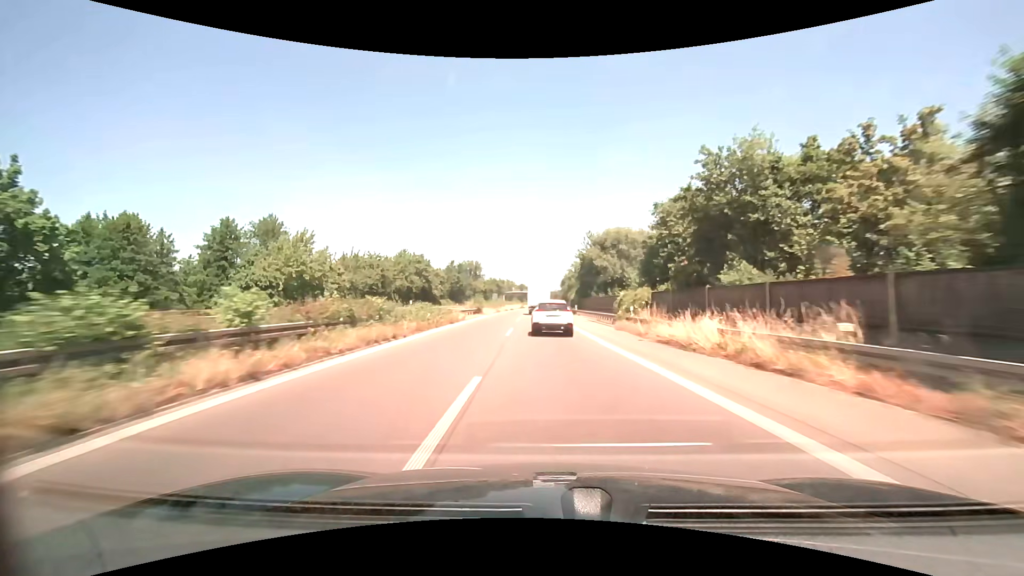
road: trunk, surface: asphalt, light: Day
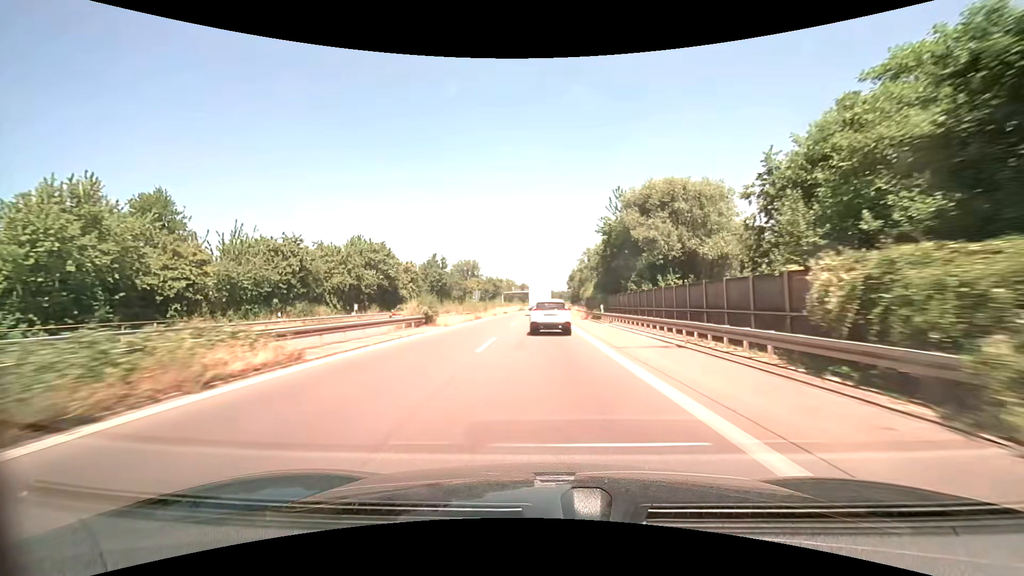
(-0.1, +25.6) m; 0°
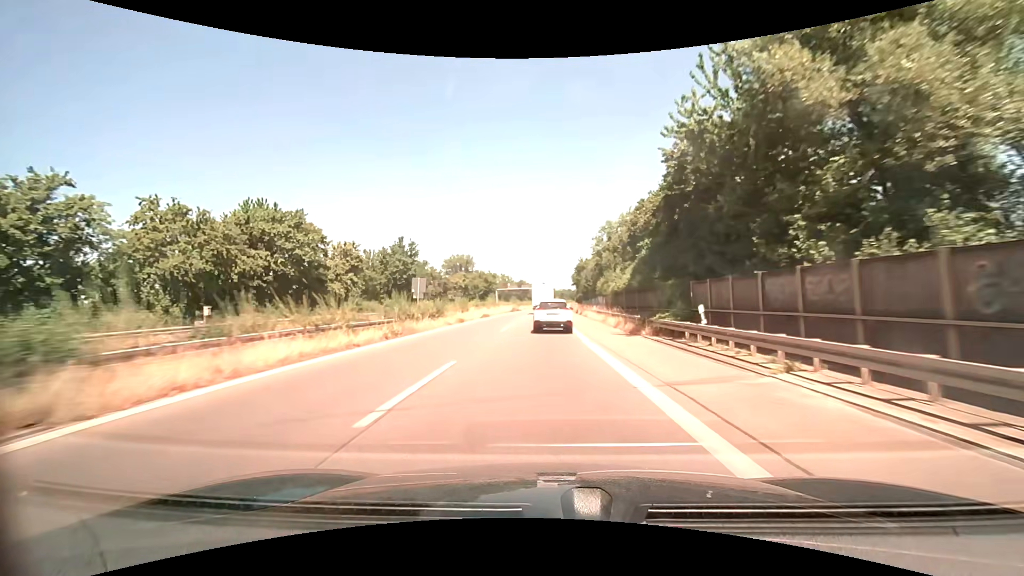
(0.0, +25.3) m; 0°
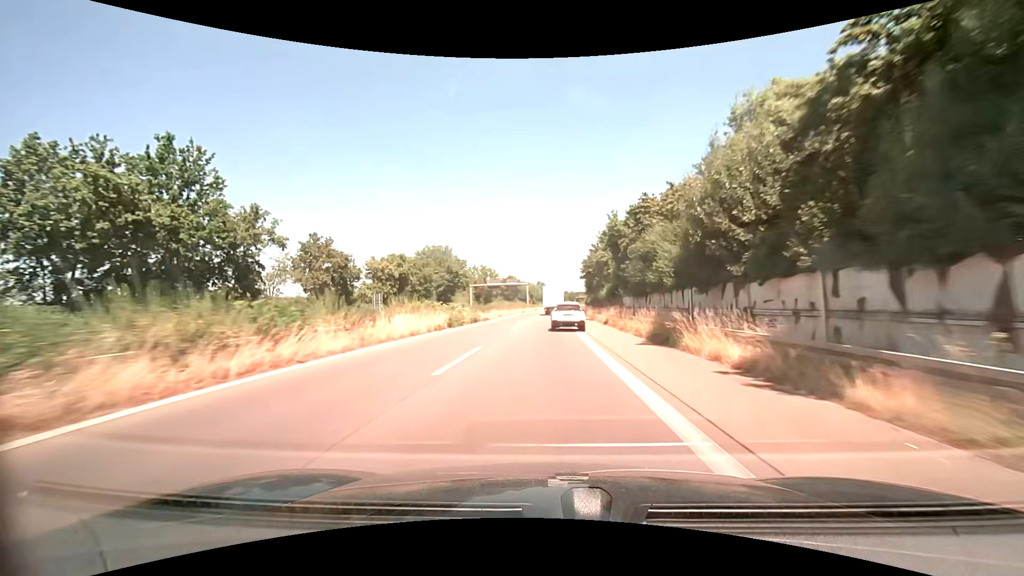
(+0.1, +50.9) m; 0°
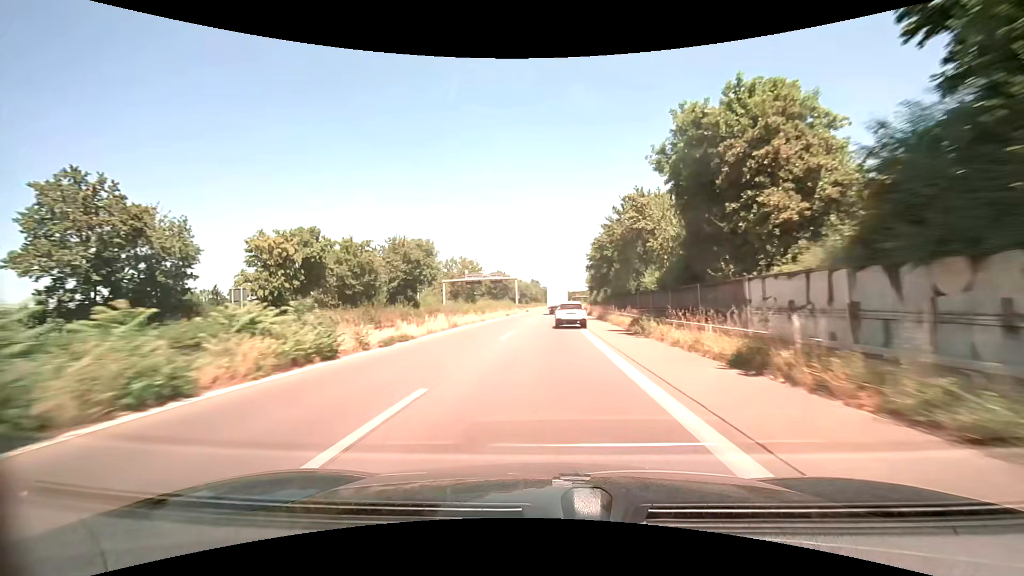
(+0.3, +25.8) m; +1°
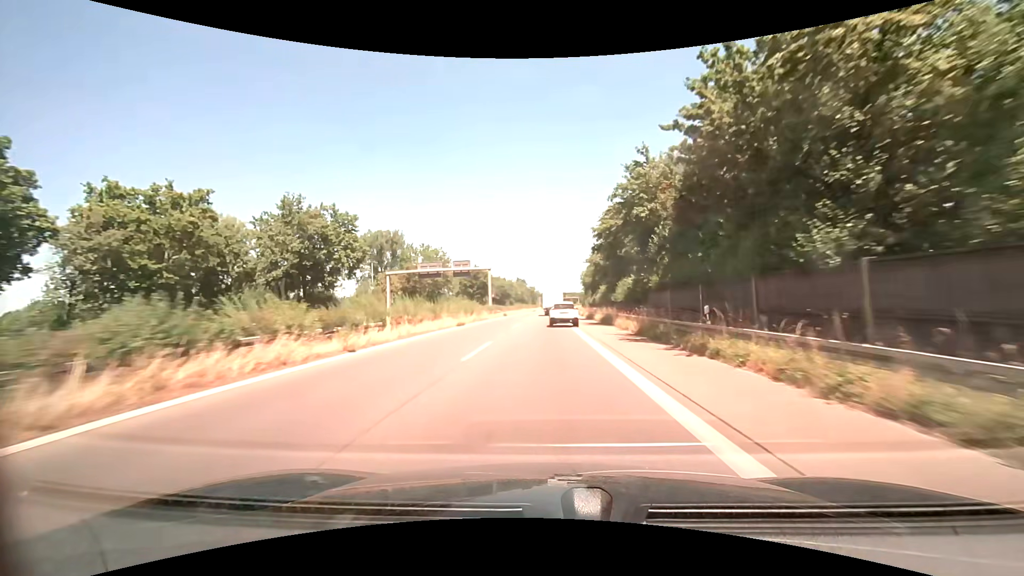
(+0.4, +26.1) m; +2°
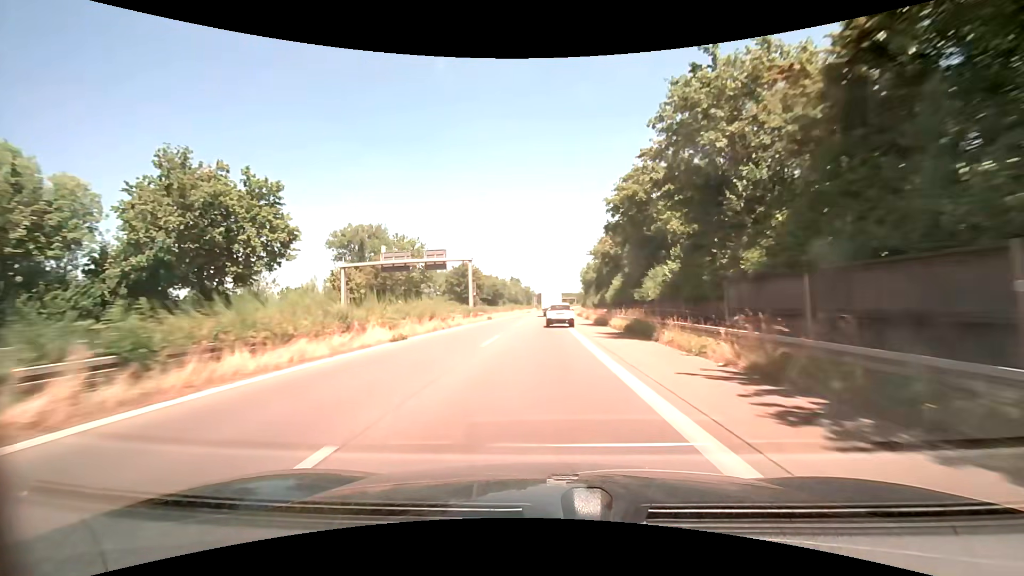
(0.0, +13.2) m; 0°
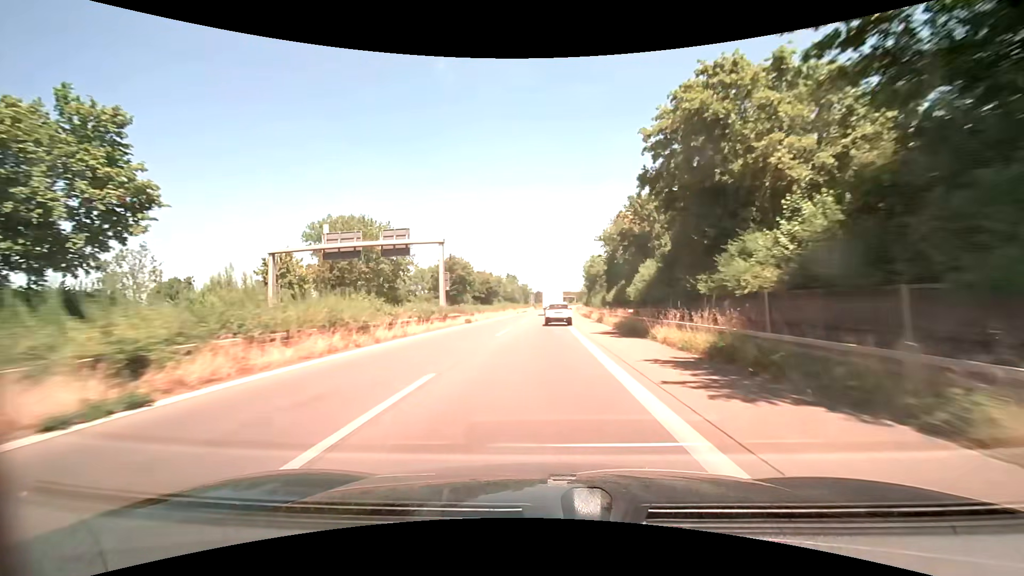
(0.0, +13.2) m; 0°
(0, +10) (0, +20) (0, +30) (0, +40) (+1, +50) (+1, +60) (+1, +70) (+2, +80) (+2, +90) (+3, +100) m
